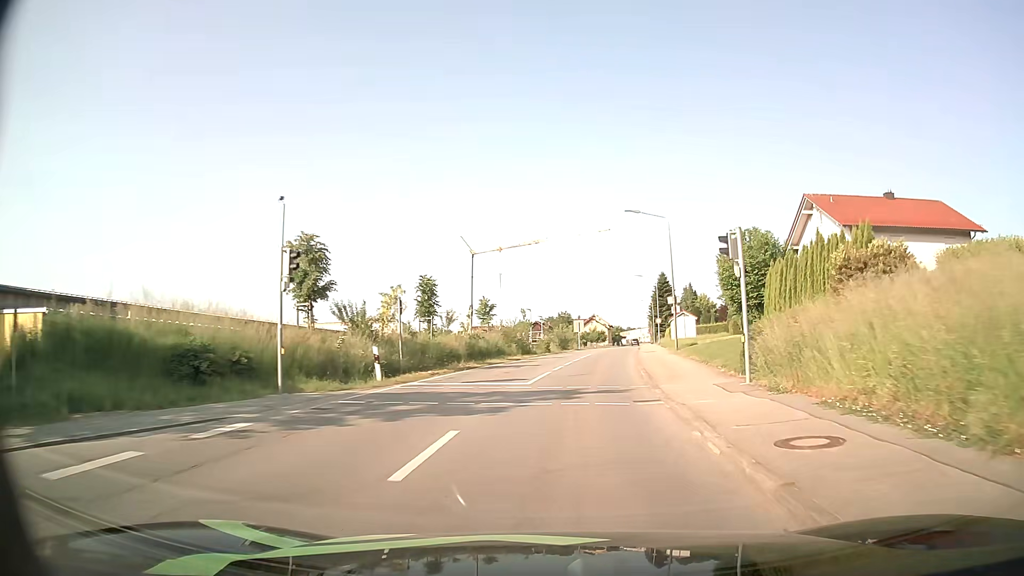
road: tertiary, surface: asphalt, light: Day
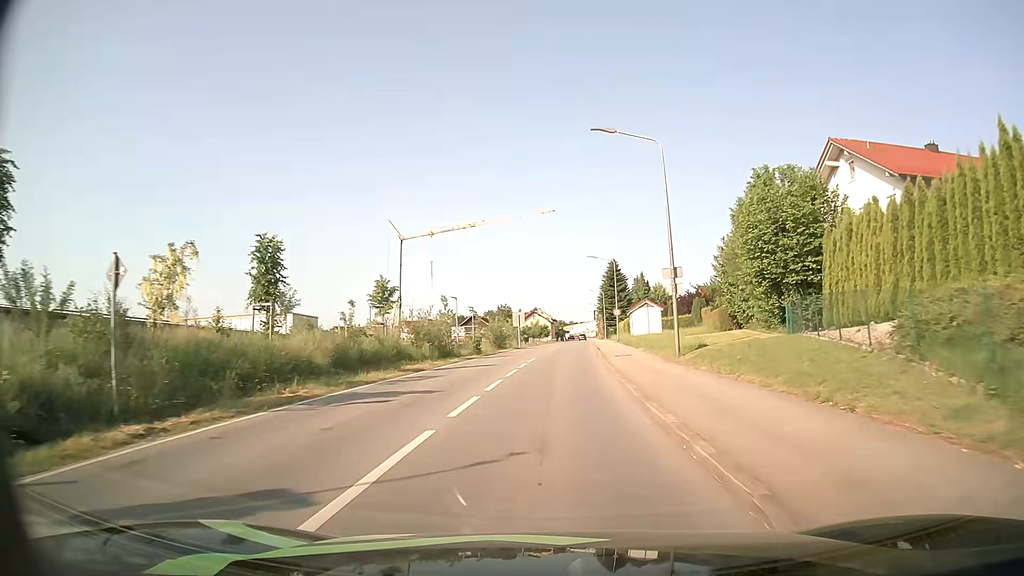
(+0.7, +14.2) m; +5°
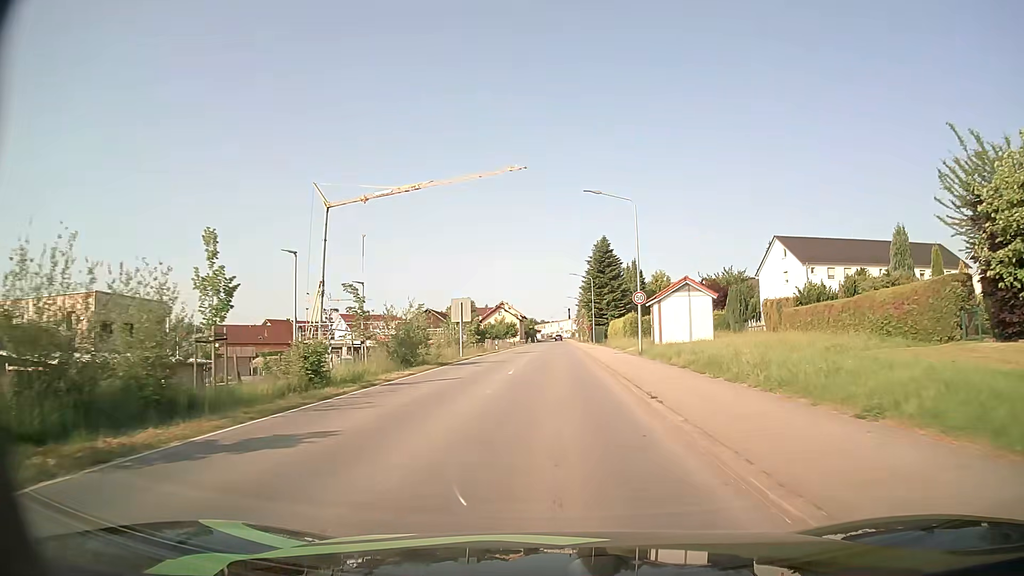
(+0.7, +29.3) m; +3°
(0, +10) (0, +20) (+1, +30) (+1, +40) (+1, +50) (+1, +60) (+1, +70) (+1, +80) (+1, +90) (+1, +100) m
